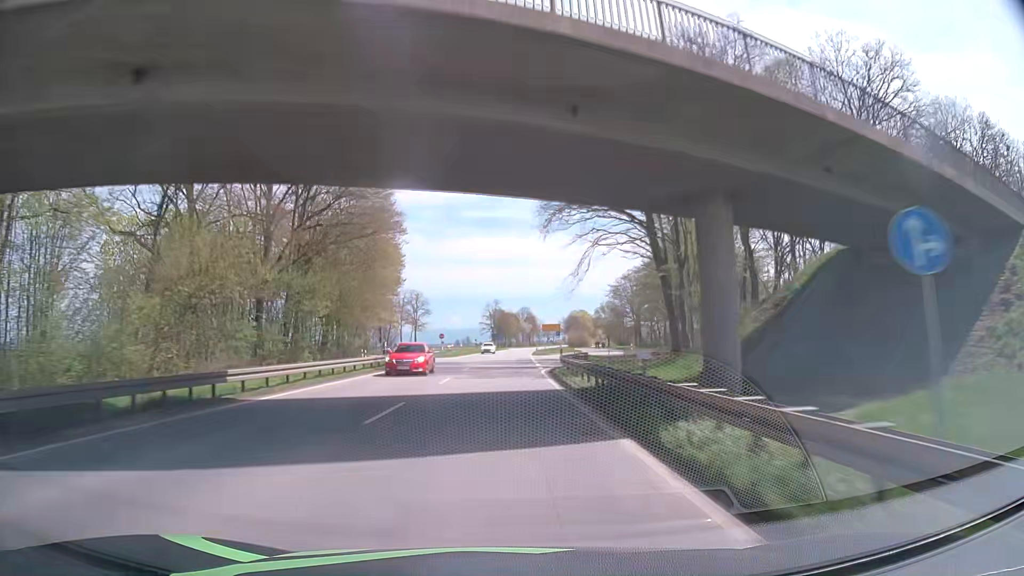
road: primary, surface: asphalt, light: Day
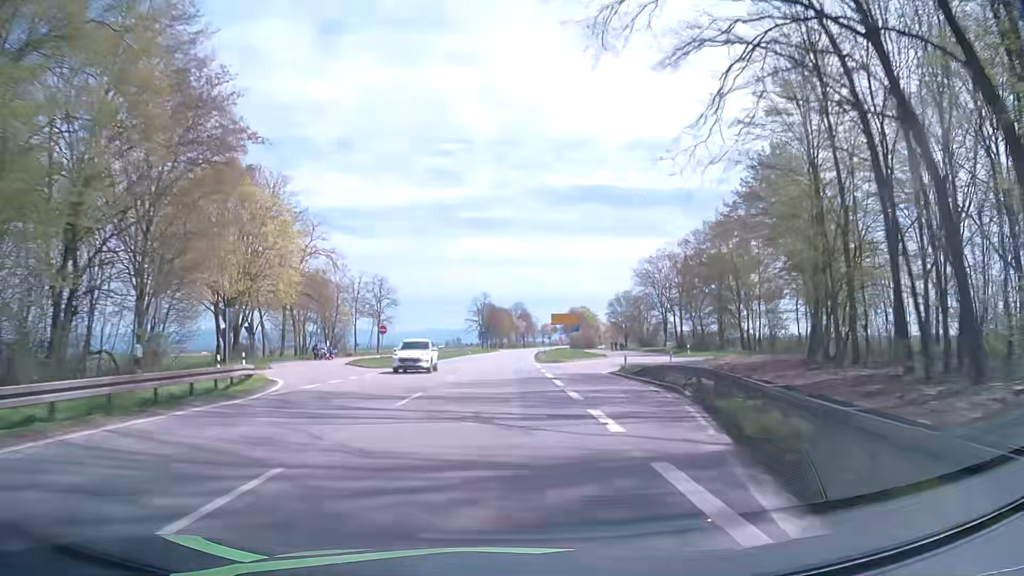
(+0.2, +32.7) m; 0°
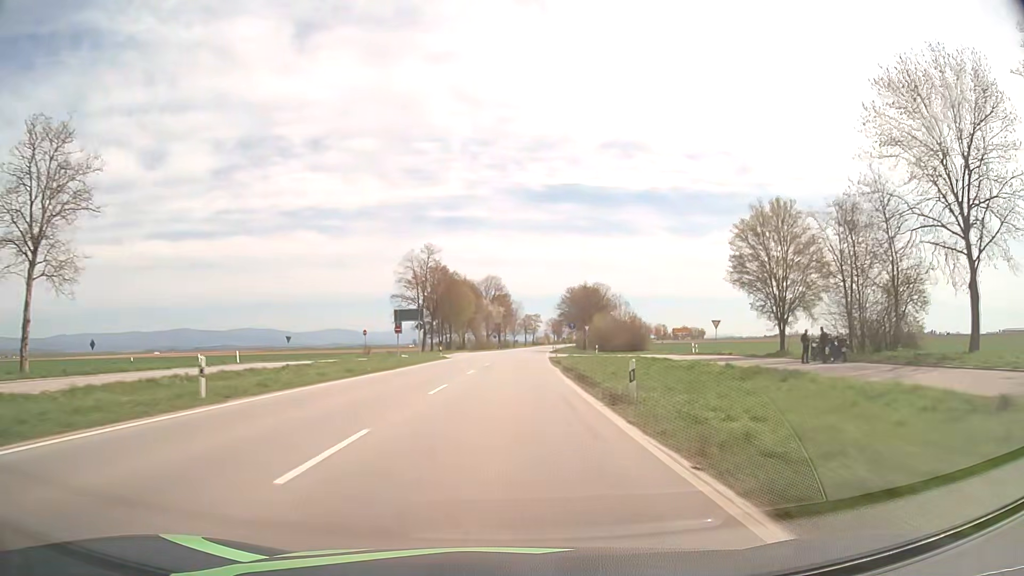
(+1.7, +80.4) m; +2°
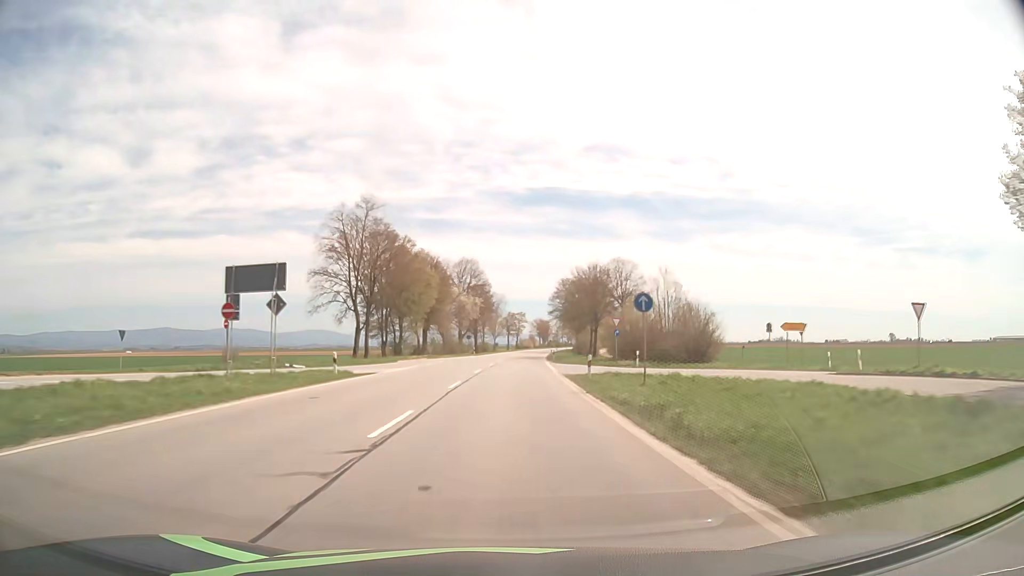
(+0.5, +31.8) m; +2°
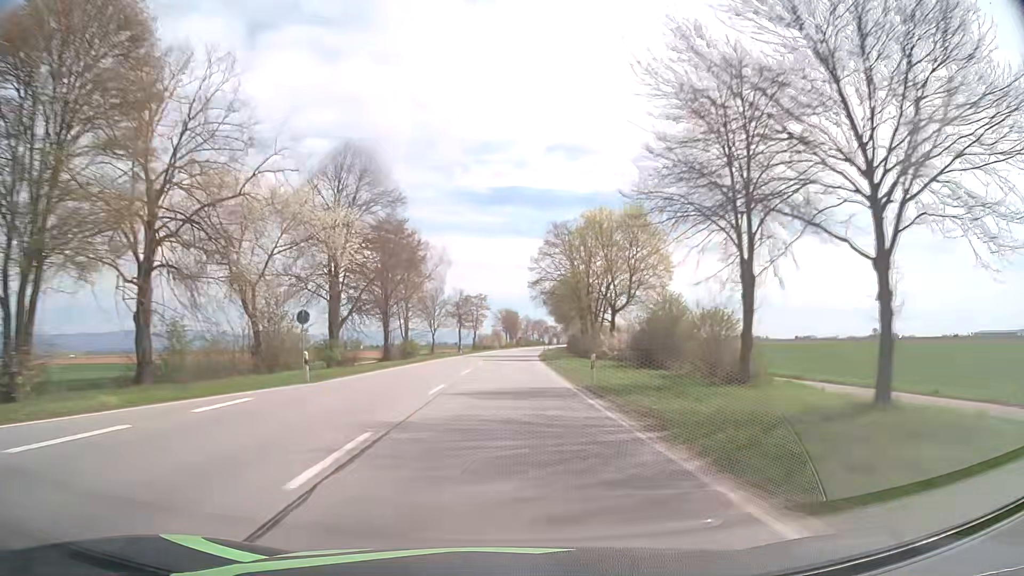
(+1.6, +63.2) m; +3°
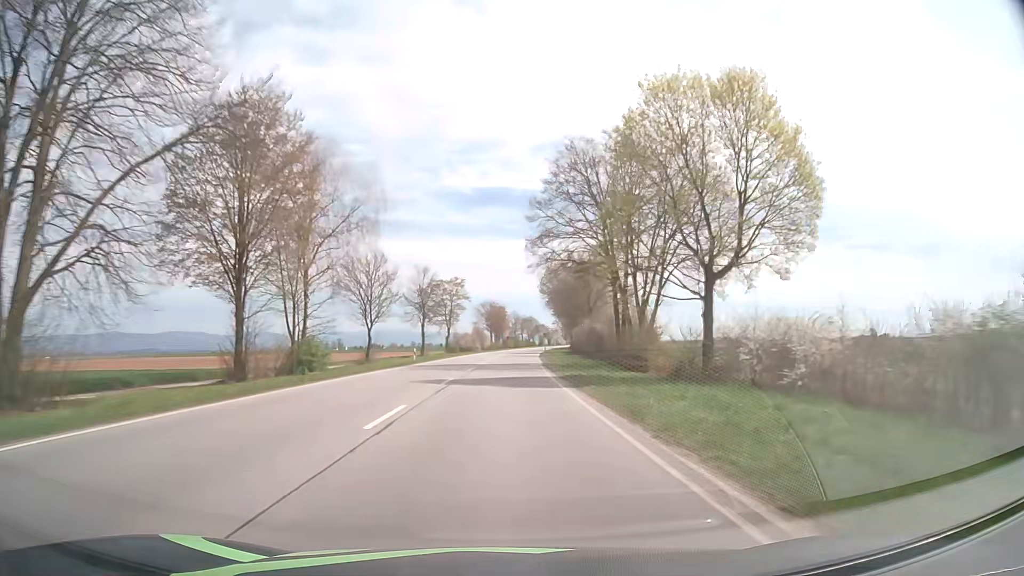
(+0.3, +31.5) m; +1°
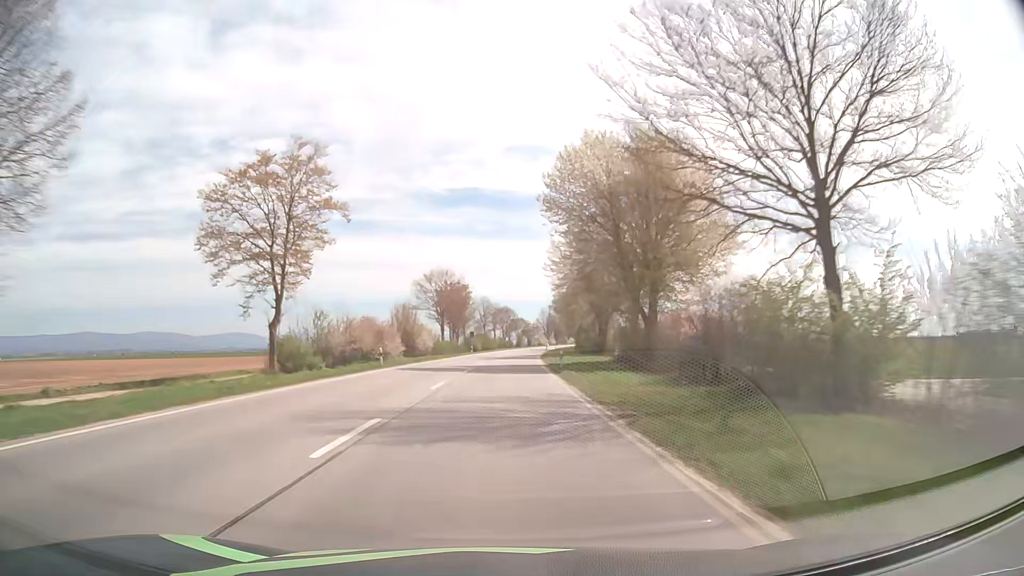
(+1.2, +62.9) m; +2°
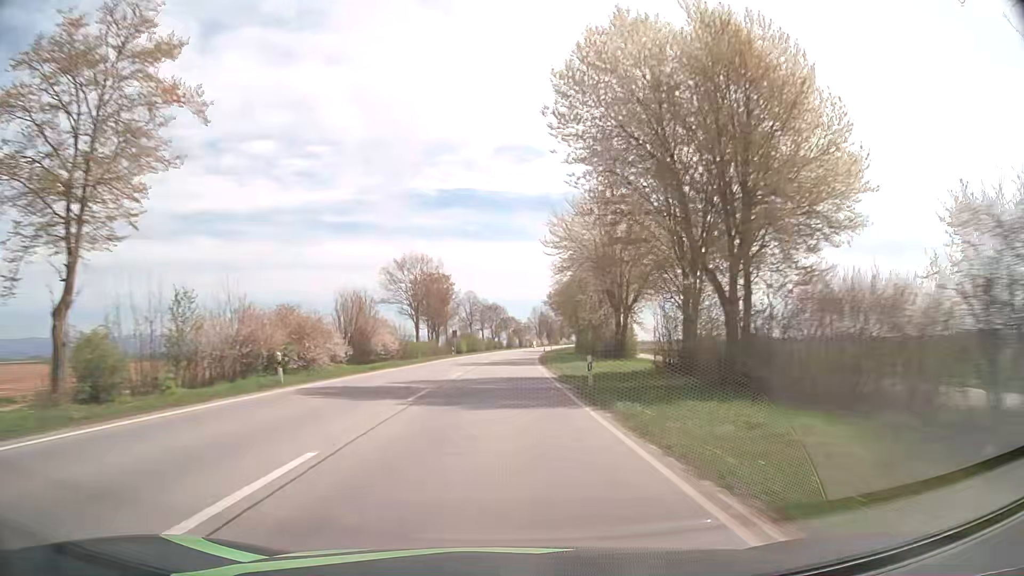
(+0.1, +15.7) m; +1°
(0, +10) (0, +20) (0, +30) (+1, +40) (+1, +50) (+1, +60) (+2, +70) (+2, +80) (+3, +90) (+4, +100) m
